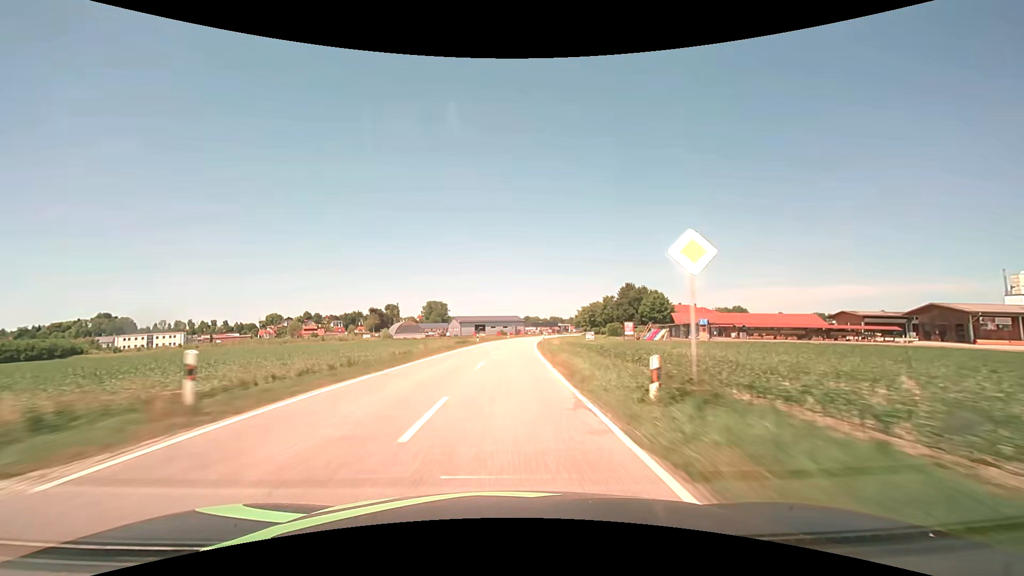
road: tertiary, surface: asphalt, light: Day
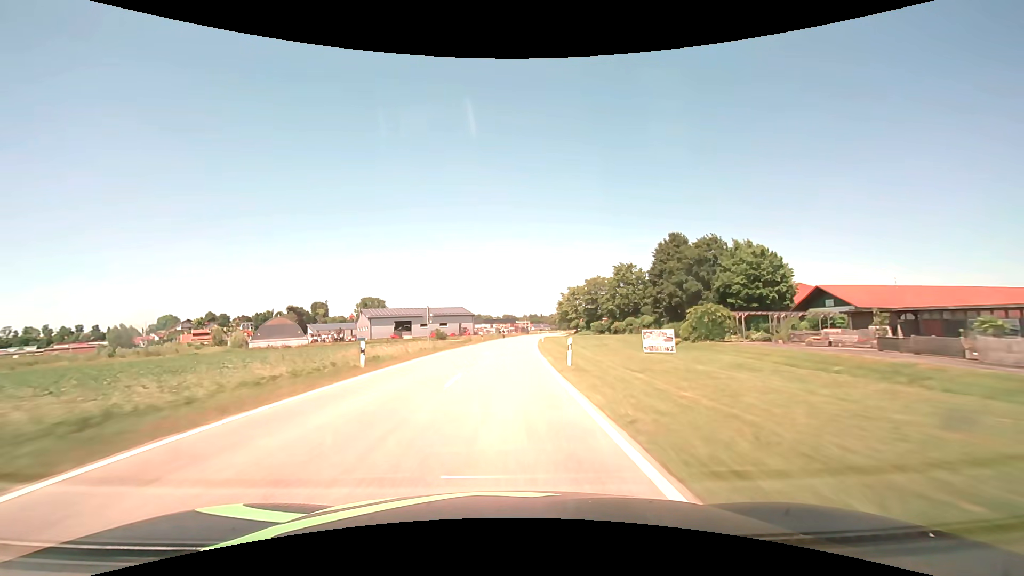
(+3.5, +78.9) m; +5°
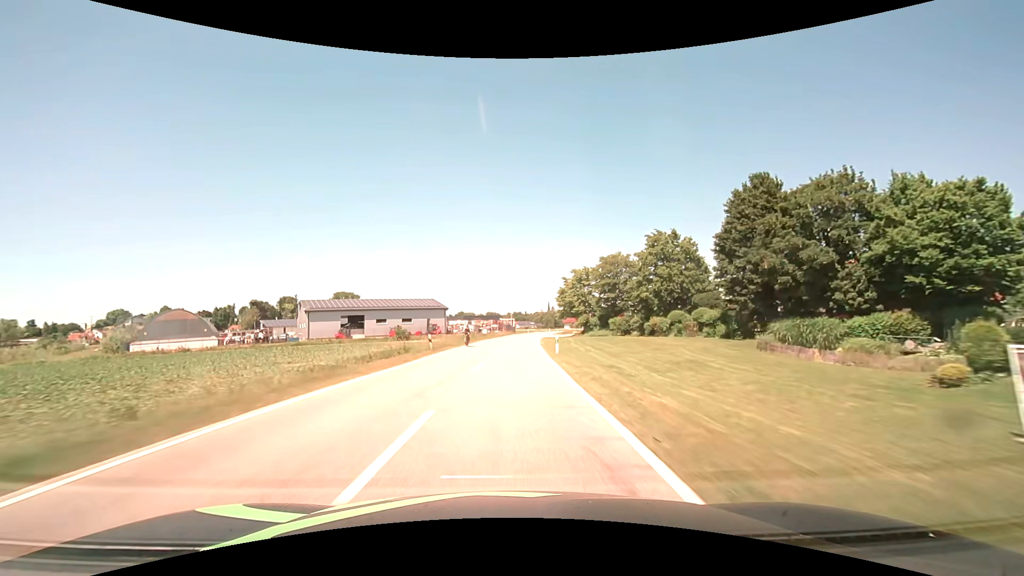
(+0.5, +31.6) m; +2°
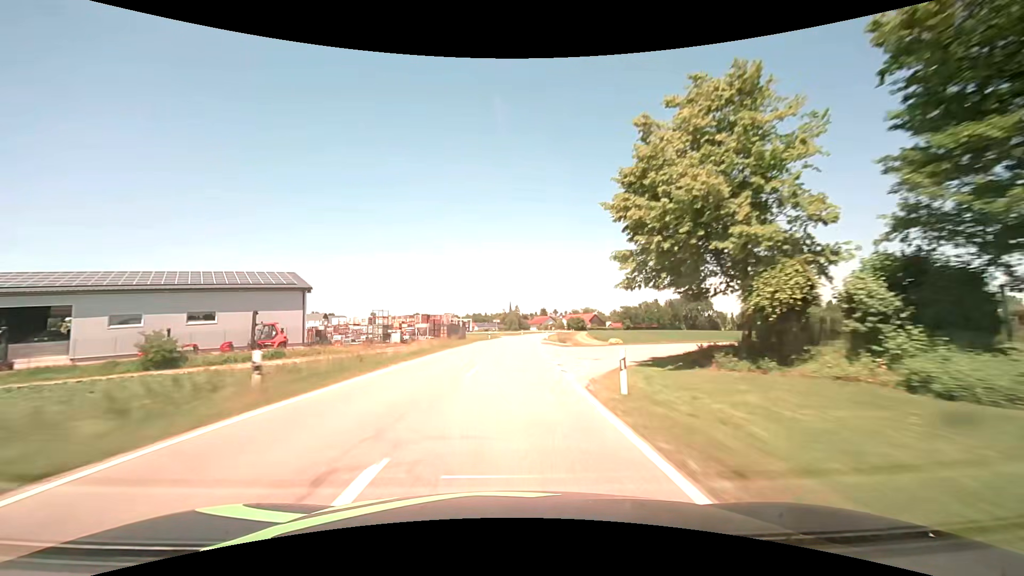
(+2.8, +63.3) m; +5°
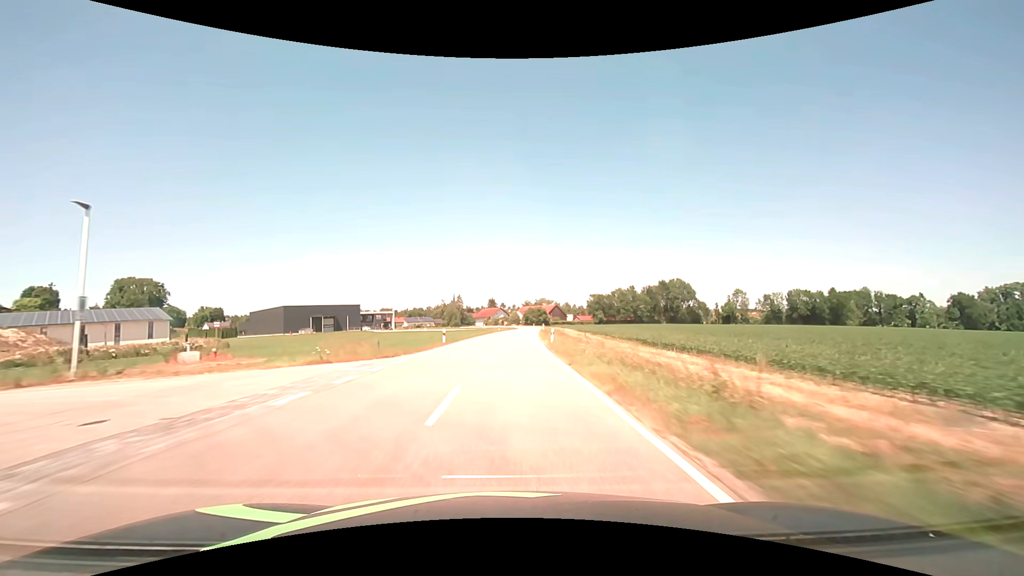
(+4.0, +78.9) m; +6°
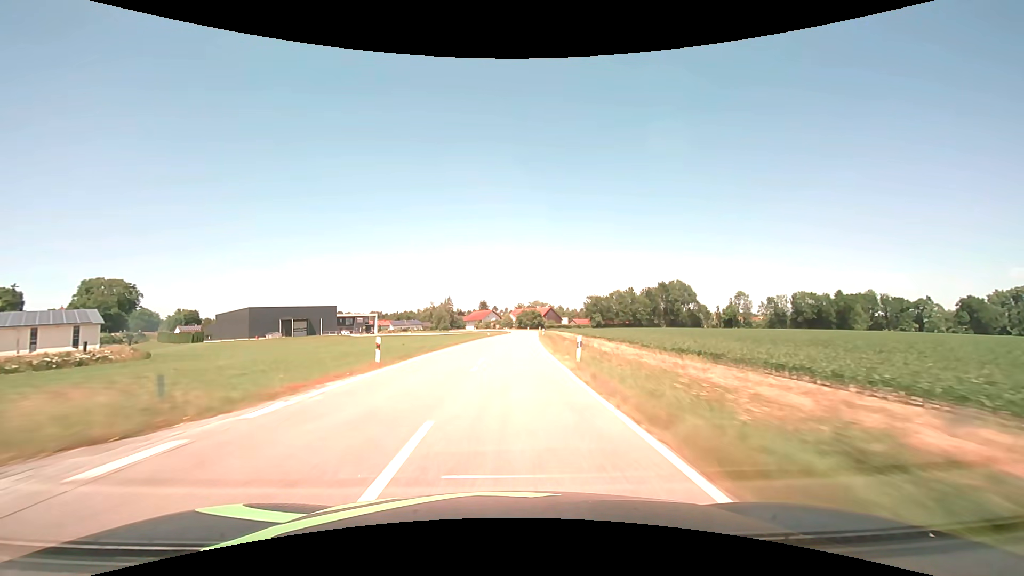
(+0.2, +15.5) m; +1°
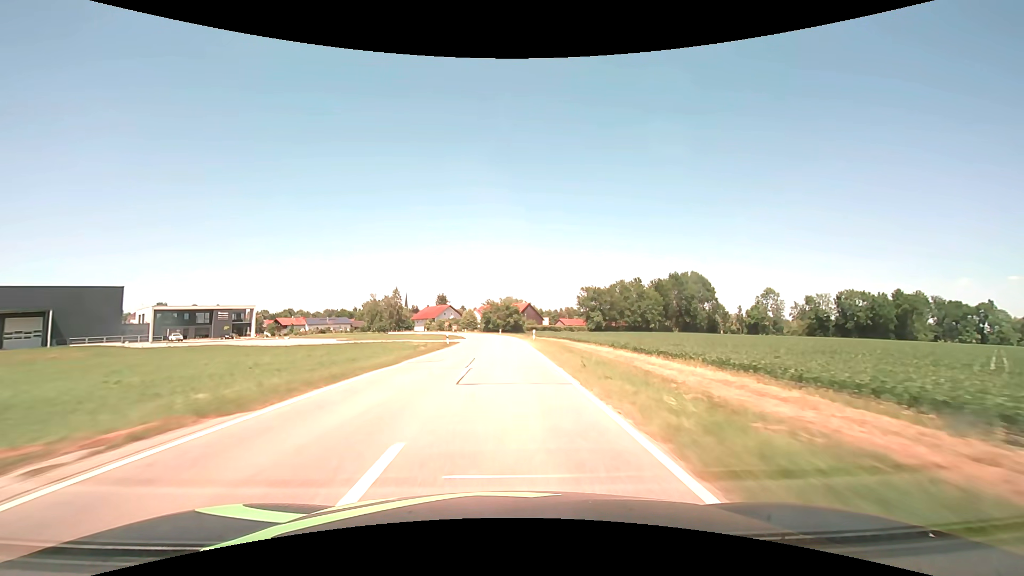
(+2.9, +73.4) m; +3°
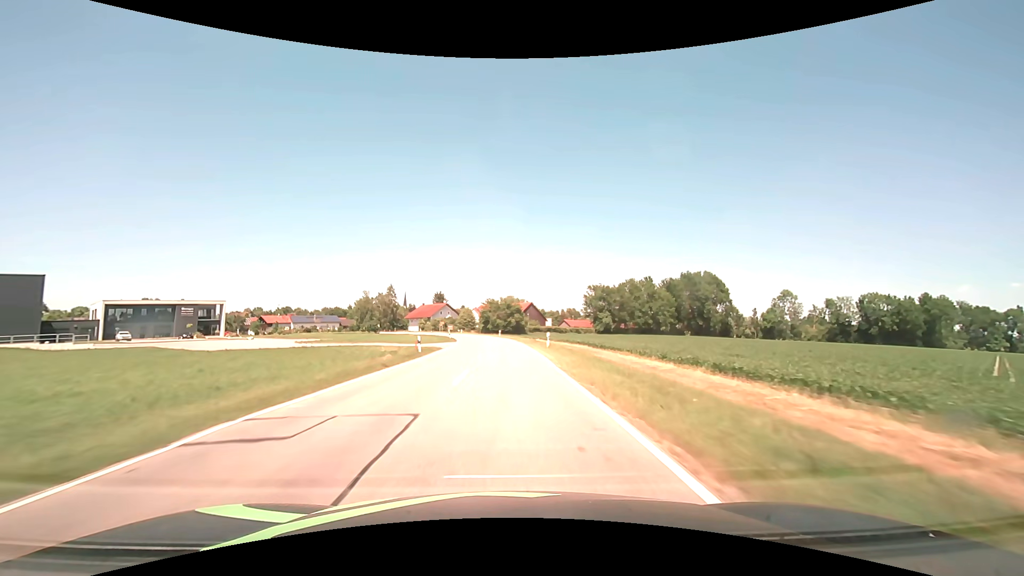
(0.0, +13.9) m; 0°
(0, +10) (0, +20) (0, +30) (-1, +40) (-1, +50) (-2, +60) (-3, +70) (-4, +80) (-6, +90) (-8, +100) m
